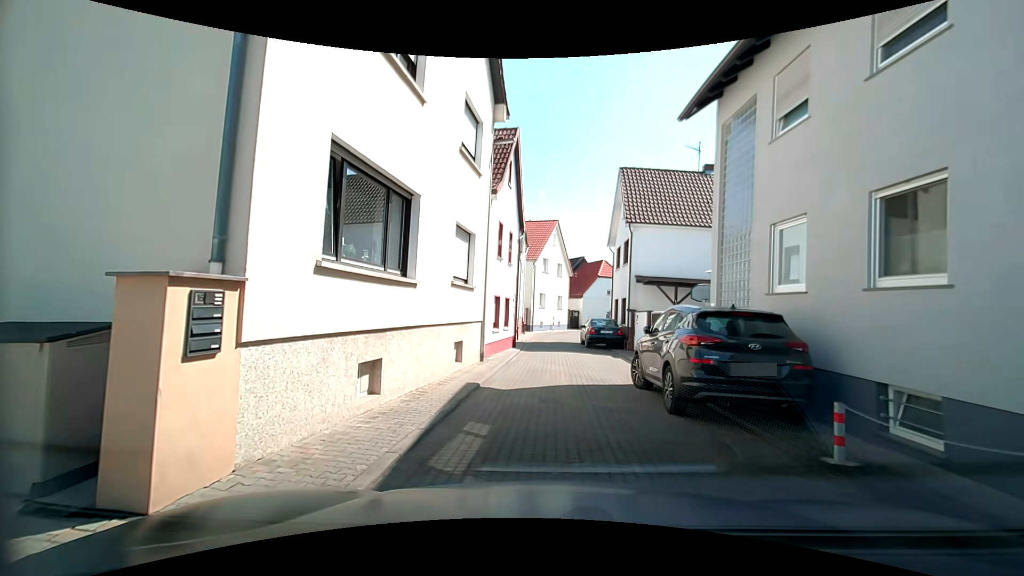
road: residential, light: Day
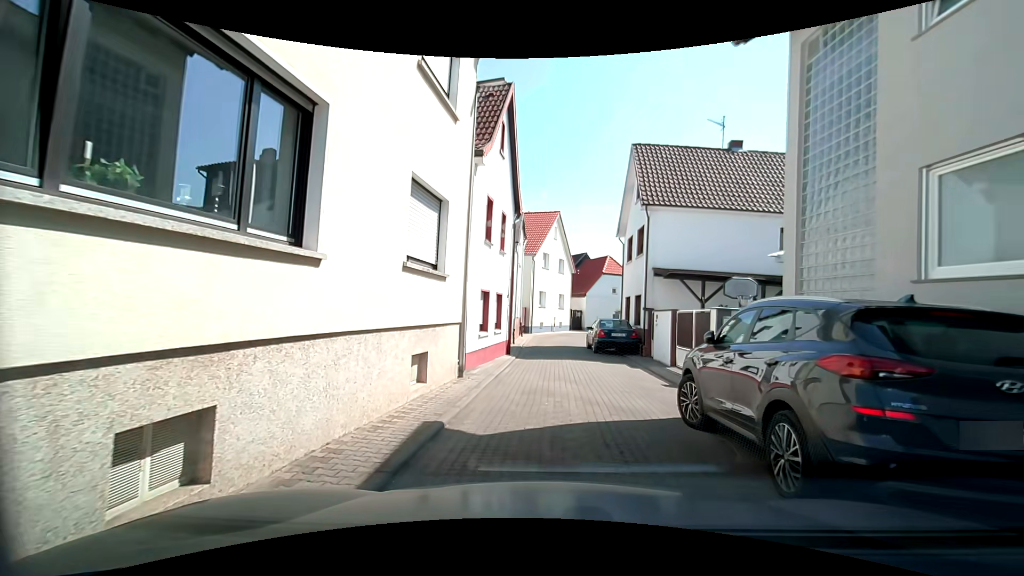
(+0.1, +3.6) m; 0°
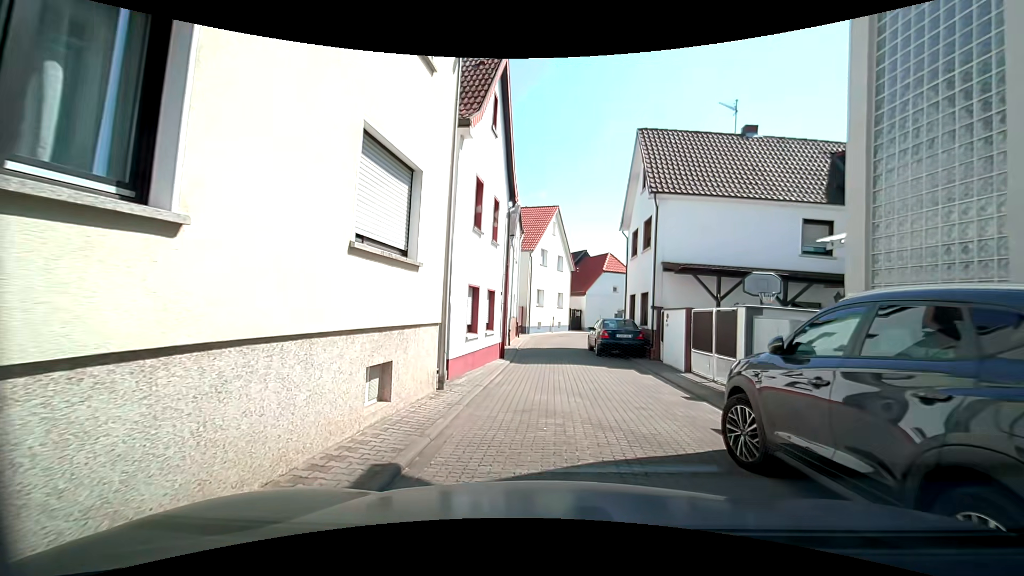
(0.0, +1.8) m; 0°
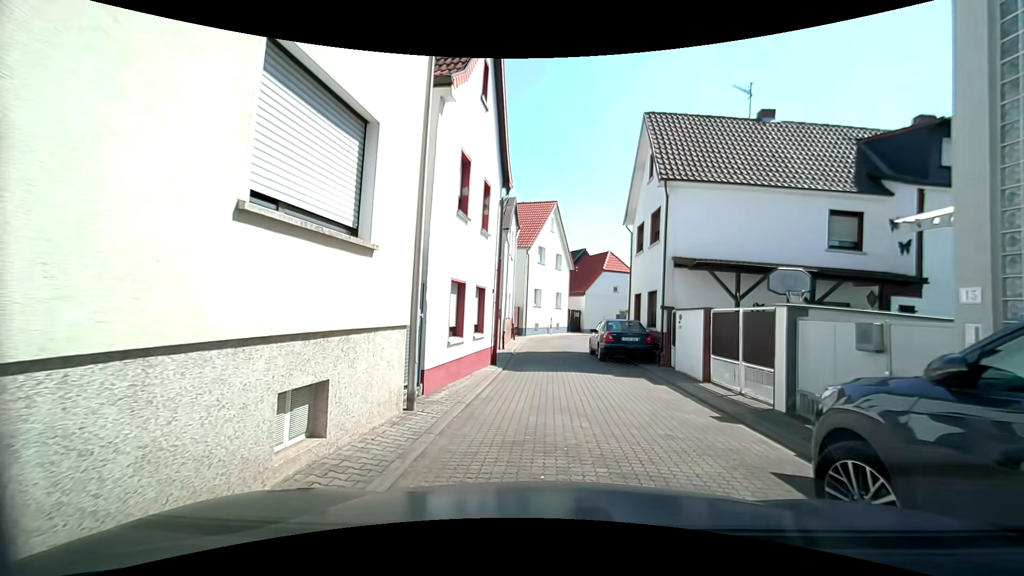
(0.0, +1.8) m; 0°
